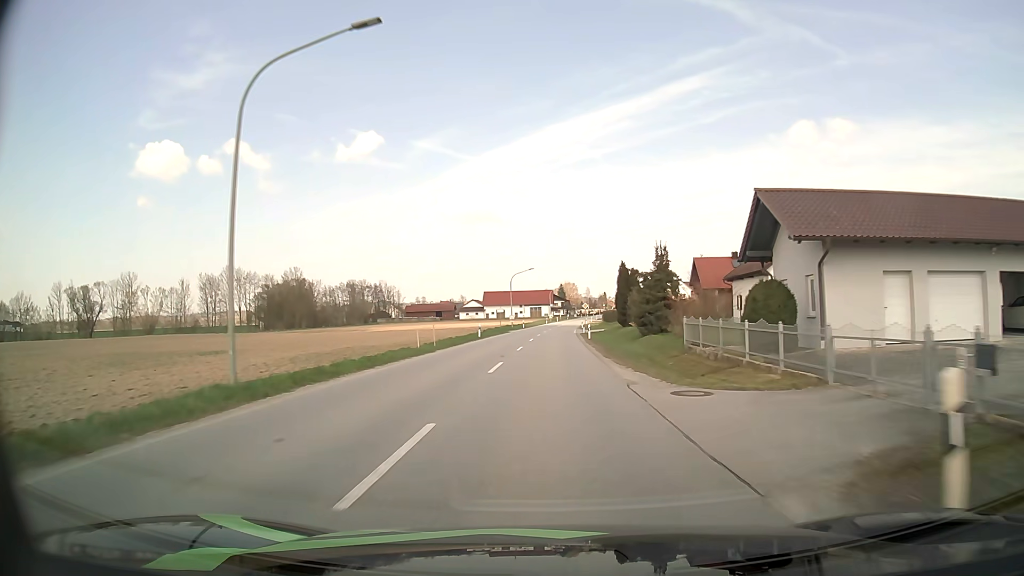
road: secondary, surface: asphalt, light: Day
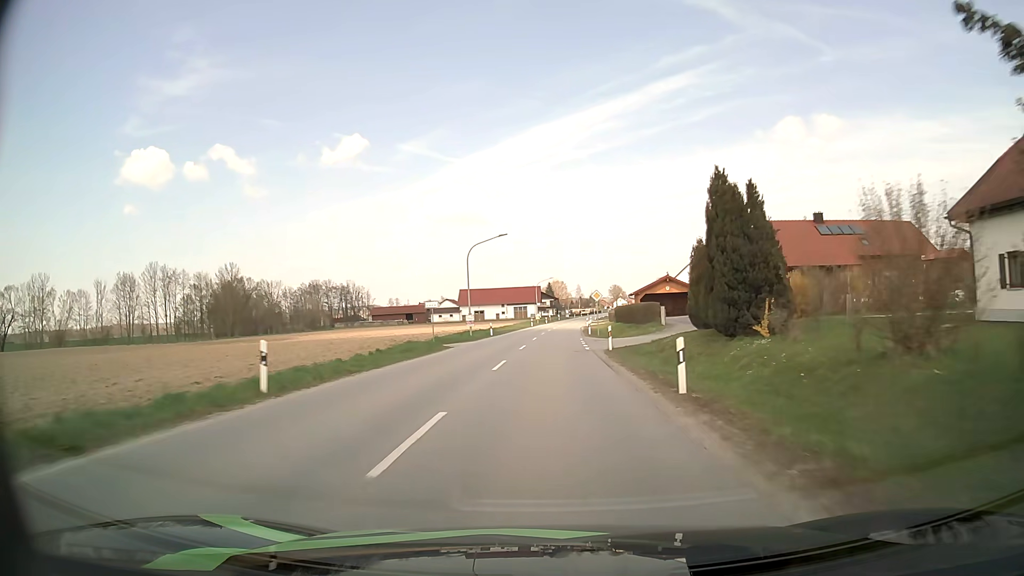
(+0.3, +35.1) m; +1°
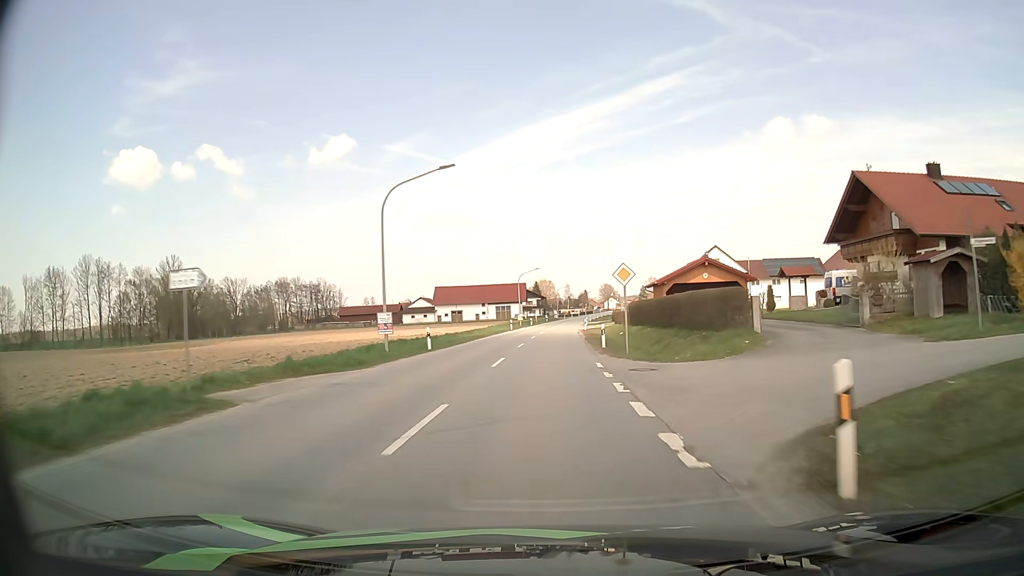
(+0.3, +22.9) m; +1°
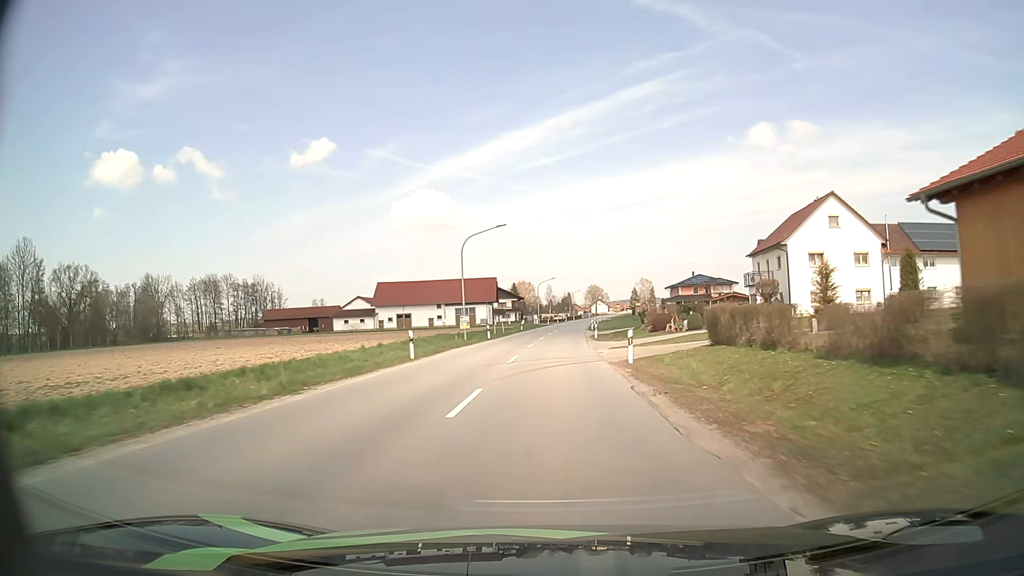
(+0.3, +45.2) m; +1°
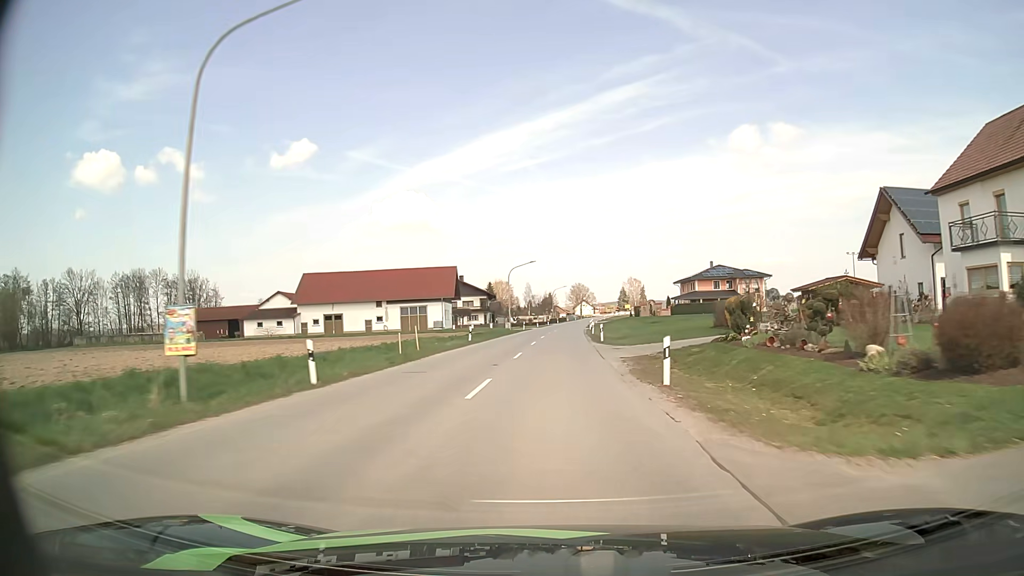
(+0.5, +34.0) m; +2°
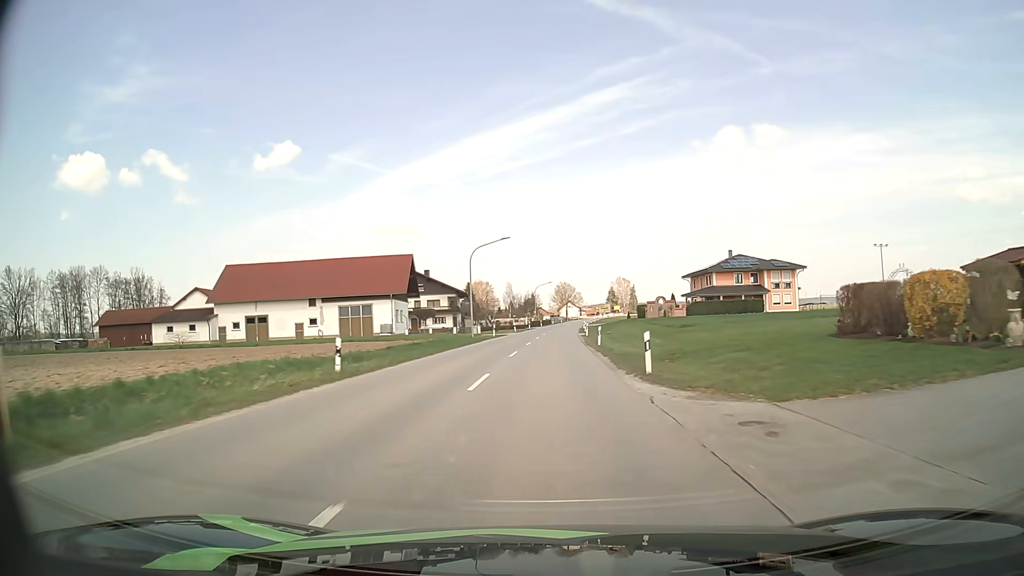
(+0.3, +22.6) m; +1°
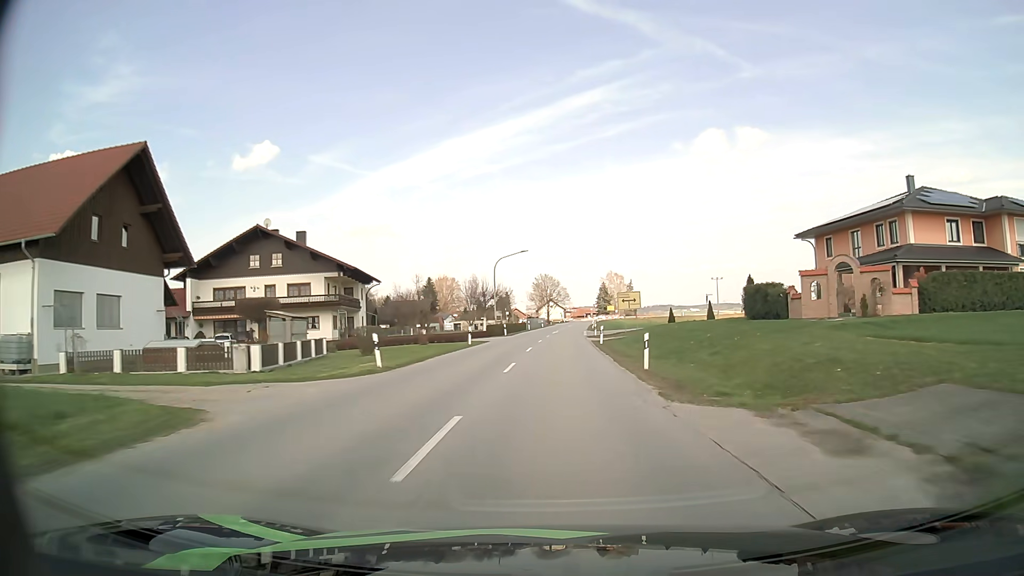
(+0.7, +55.2) m; +2°
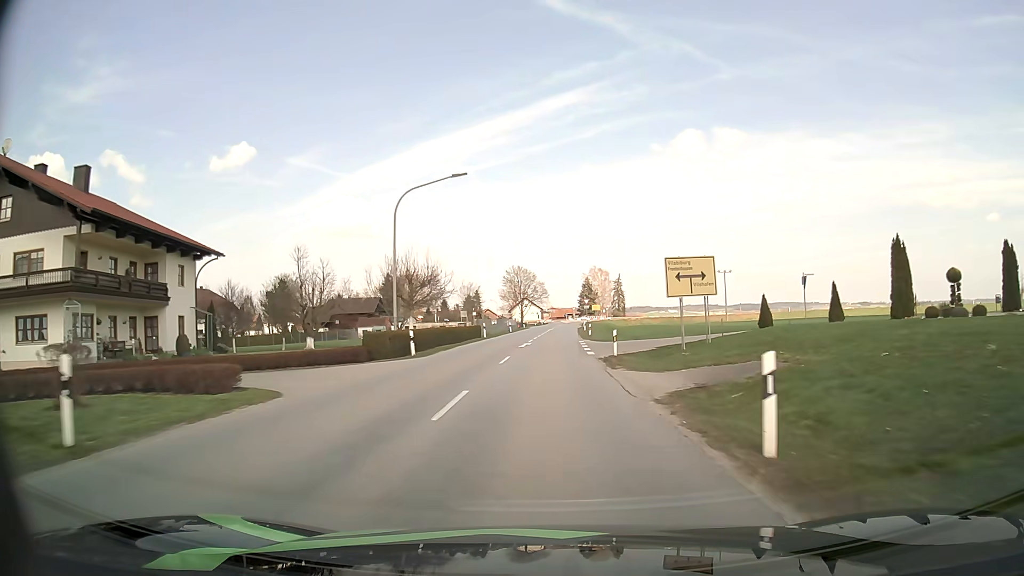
(+0.7, +32.5) m; +2°
(0, +10) (0, +20) (0, +30) (0, +40) (+1, +50) (+1, +60) (+1, +70) (+2, +80) (+2, +90) (+3, +100) m
